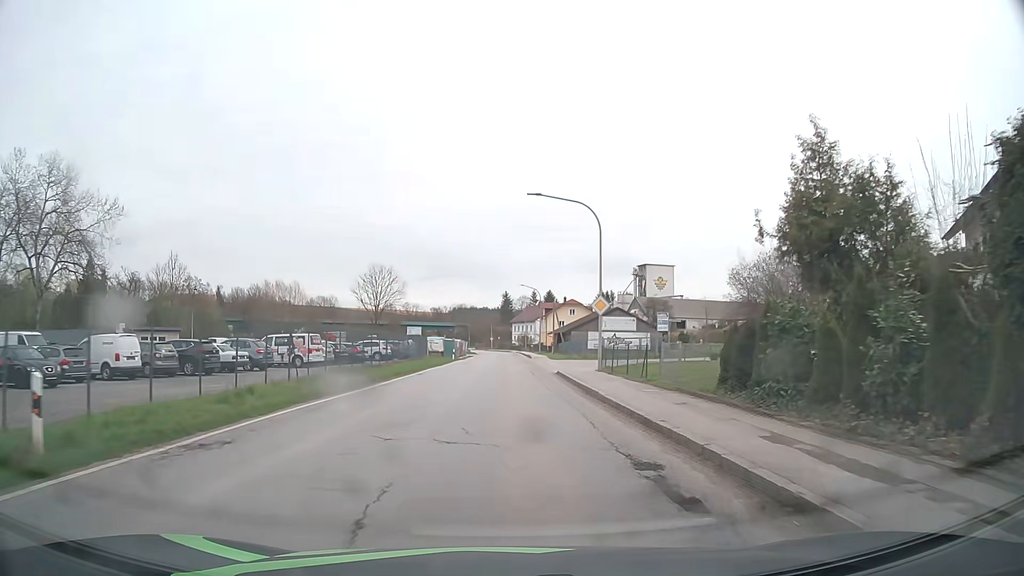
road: secondary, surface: asphalt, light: Day
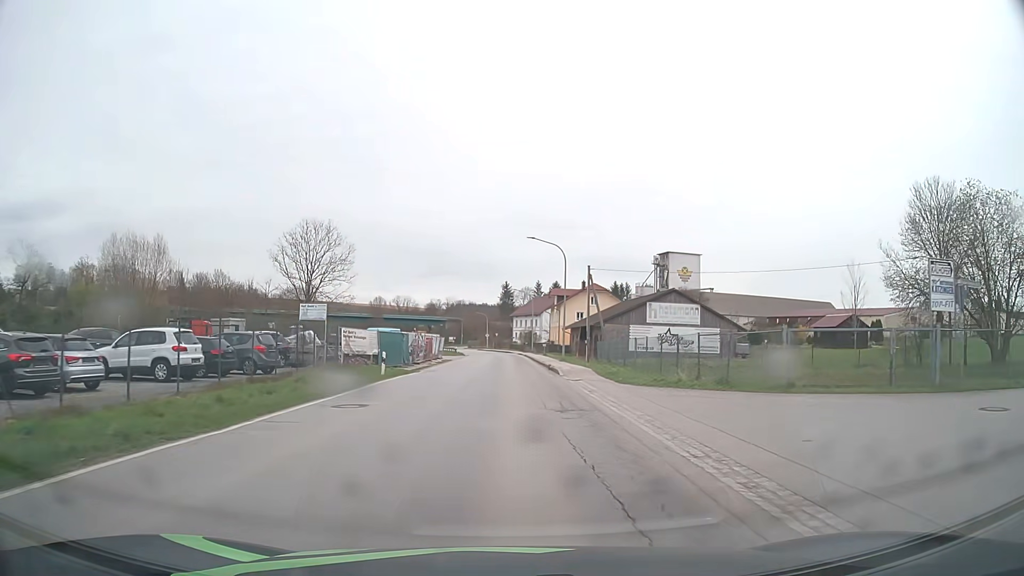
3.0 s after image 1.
(+0.3, +34.8) m; 0°
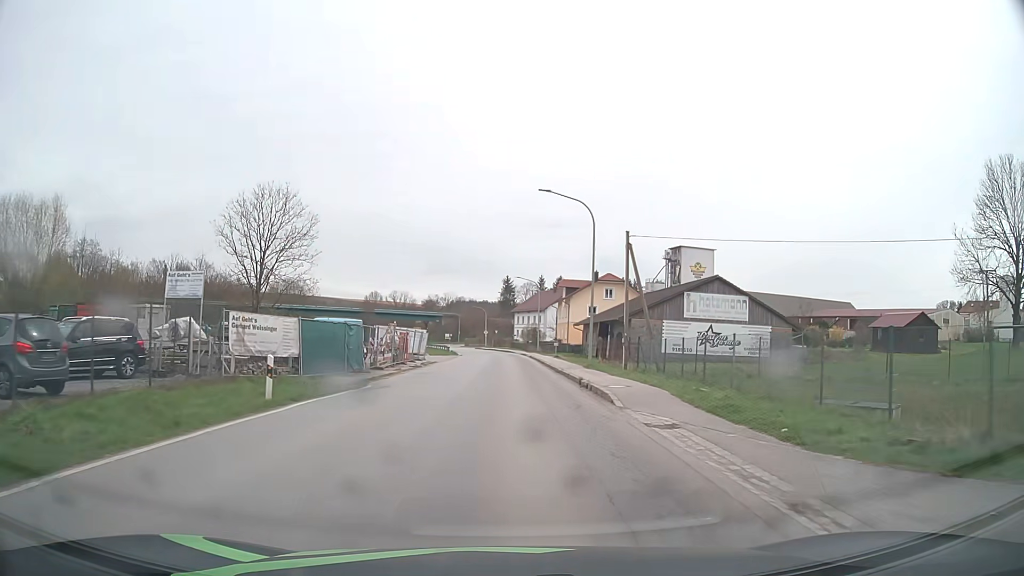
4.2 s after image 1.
(0.0, +13.8) m; 0°
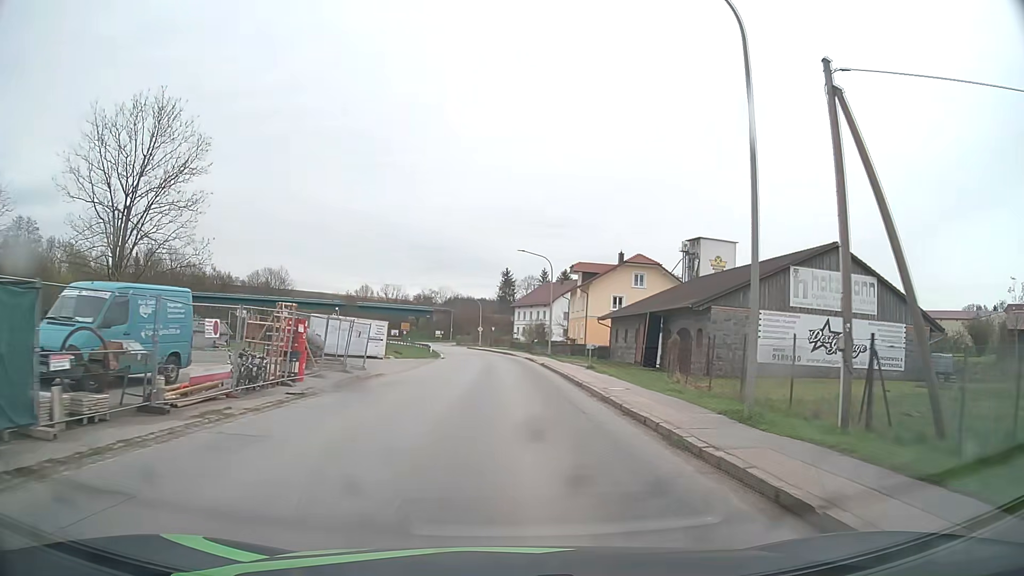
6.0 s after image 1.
(0.0, +20.8) m; 0°
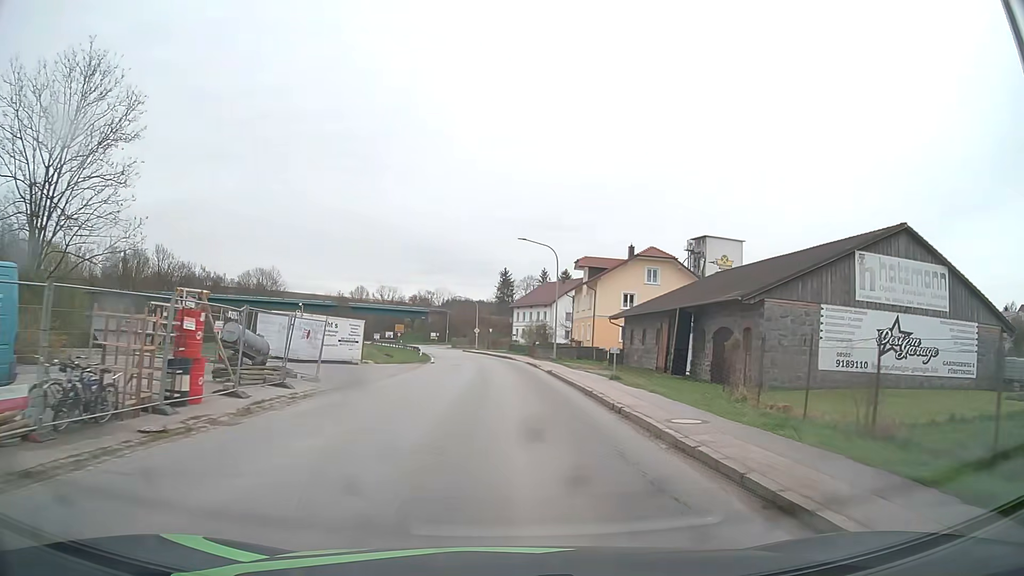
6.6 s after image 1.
(0.0, +7.0) m; 0°
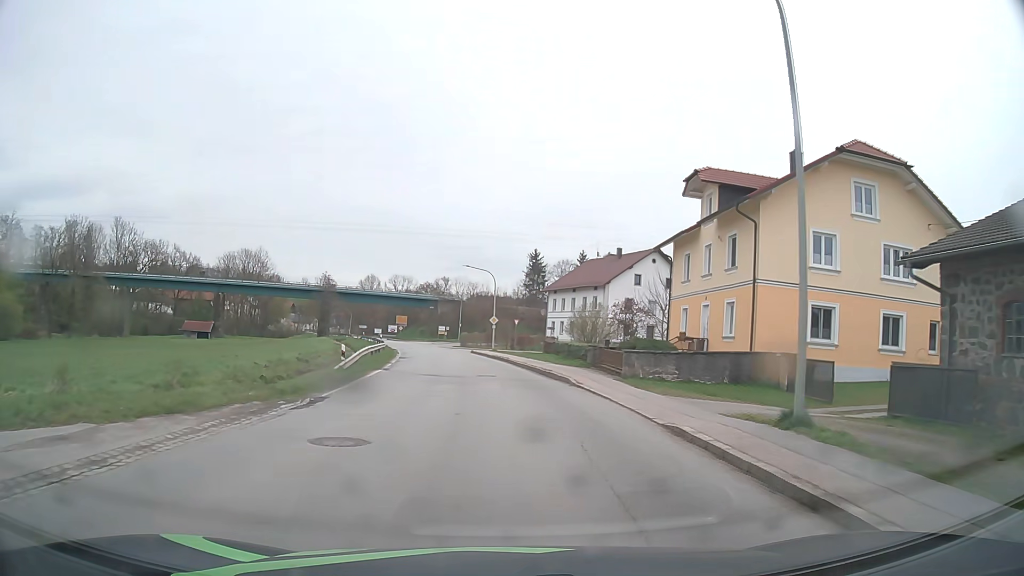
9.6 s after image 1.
(-0.5, +35.3) m; -2°
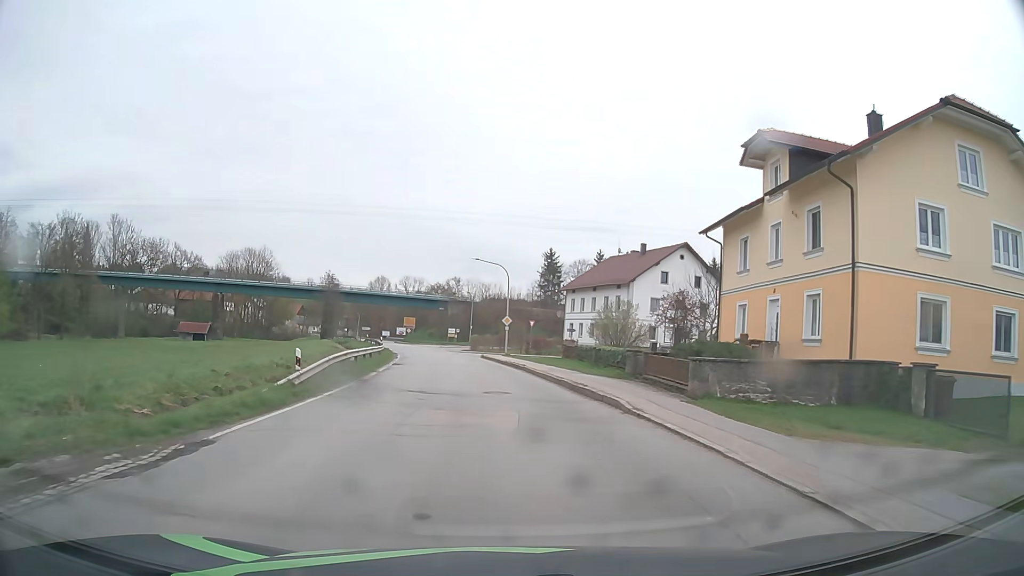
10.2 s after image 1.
(-0.1, +7.1) m; -1°
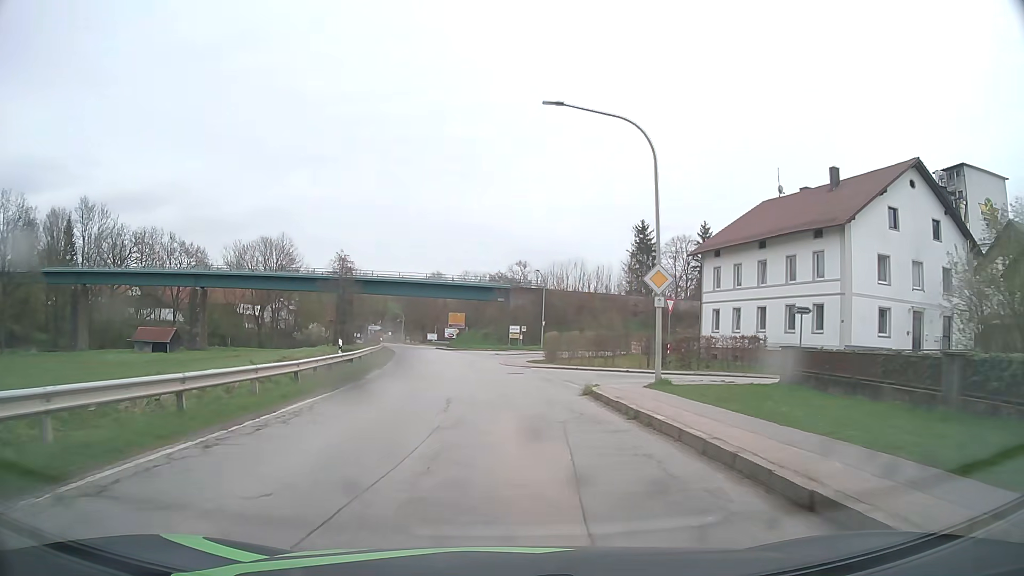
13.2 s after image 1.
(-1.7, +35.7) m; -6°
(0, +10) (0, +20) (-1, +30) (-2, +40) (-4, +50) (-5, +60) (-7, +70) (-9, +79) (-11, +89) (-13, +99) m
